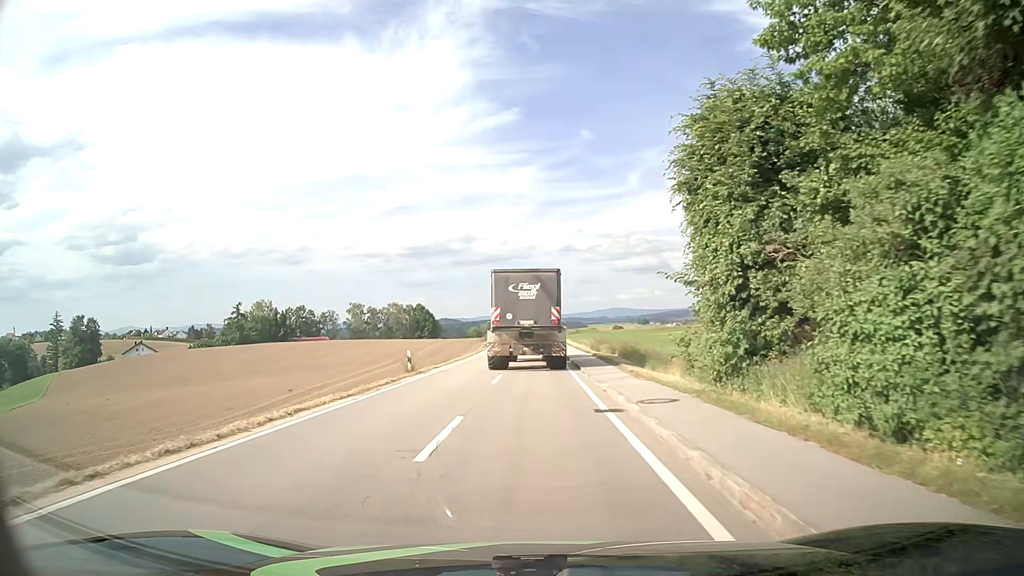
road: tertiary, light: Day
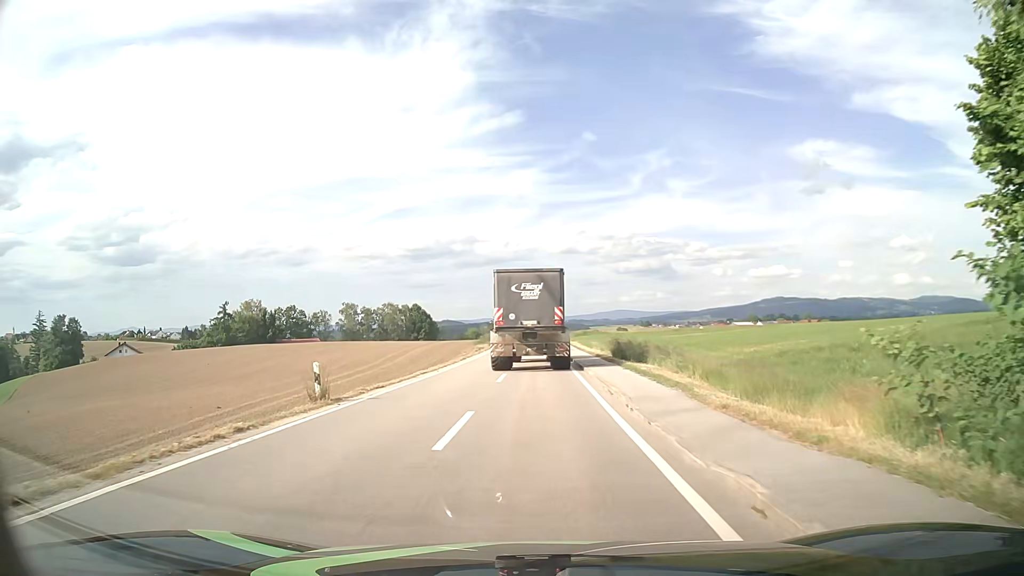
(0.0, +11.0) m; +1°
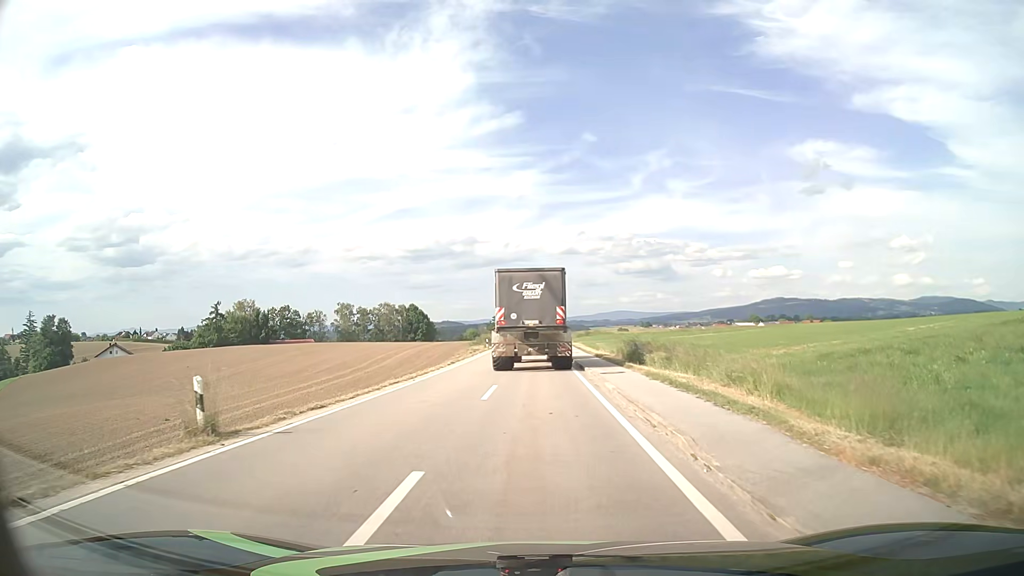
(-0.1, +5.4) m; -1°
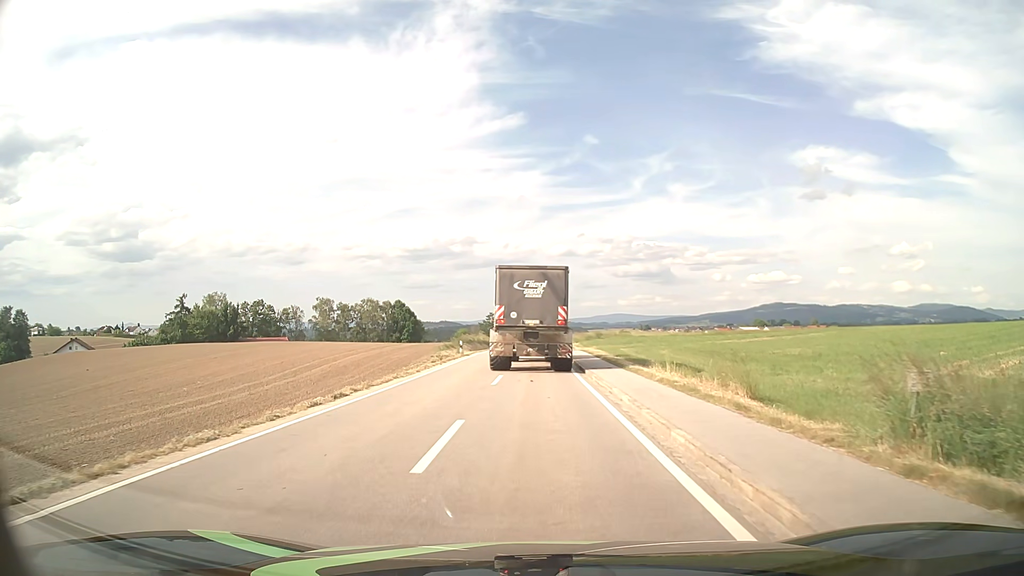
(+0.1, +19.8) m; 0°
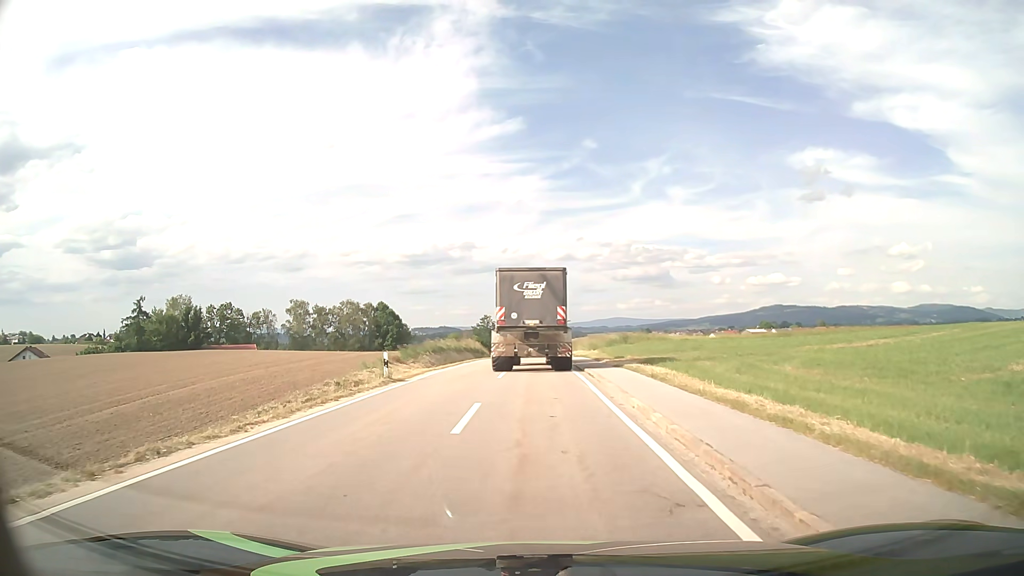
(0.0, +21.1) m; 0°
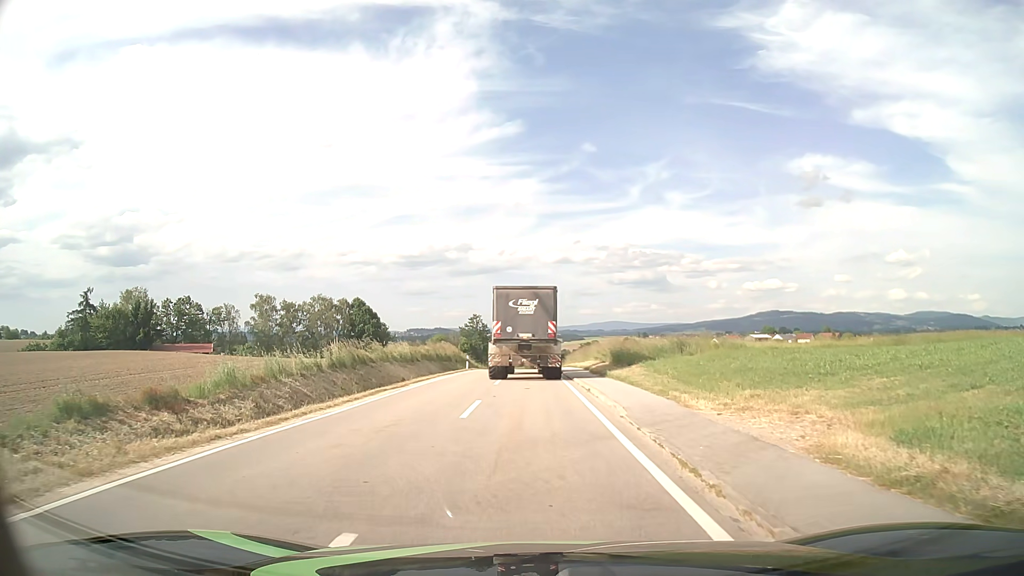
(0.0, +20.8) m; 0°
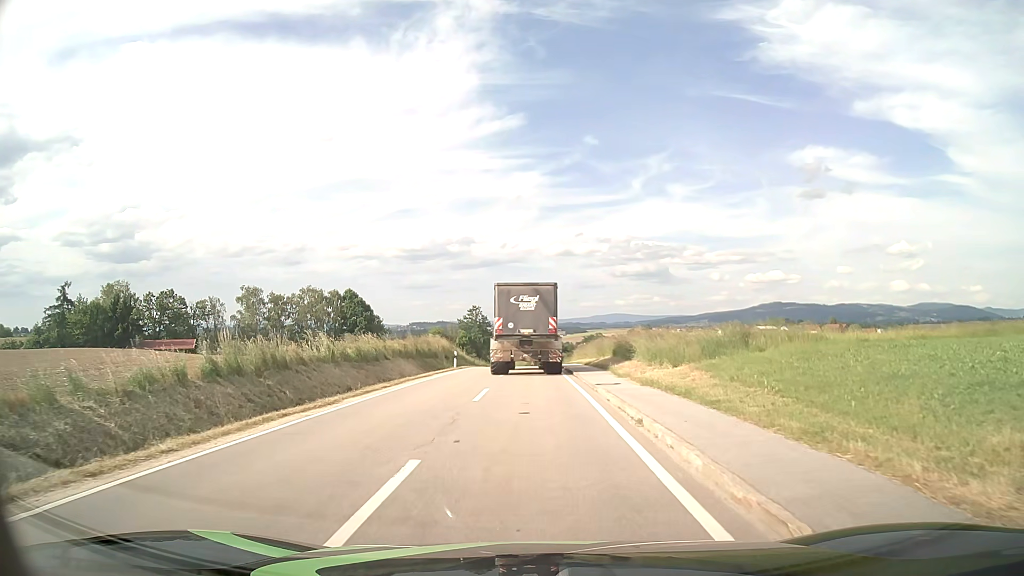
(0.0, +9.1) m; 0°
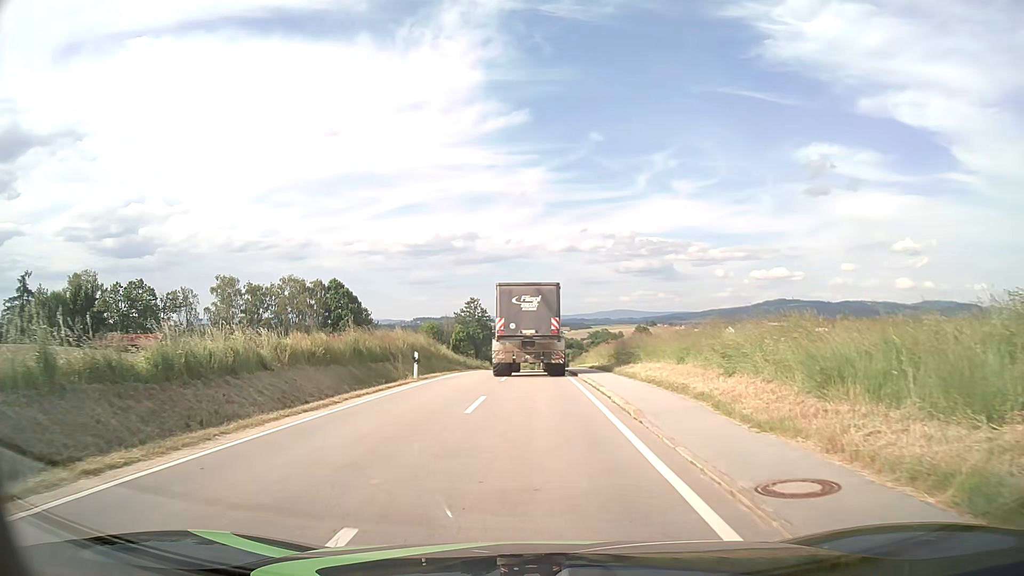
(-0.1, +14.7) m; -1°
(0, +10) (0, +20) (0, +30) (0, +40) (0, +50) (0, +60) (0, +70) (+1, +80) (+1, +90) (+1, +100) m
